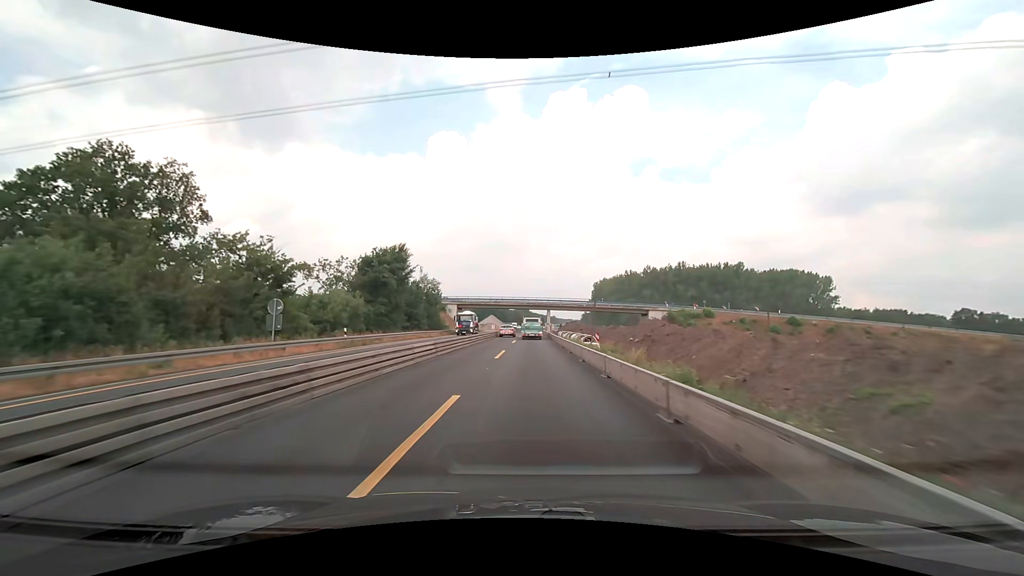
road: motorway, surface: asphalt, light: Day
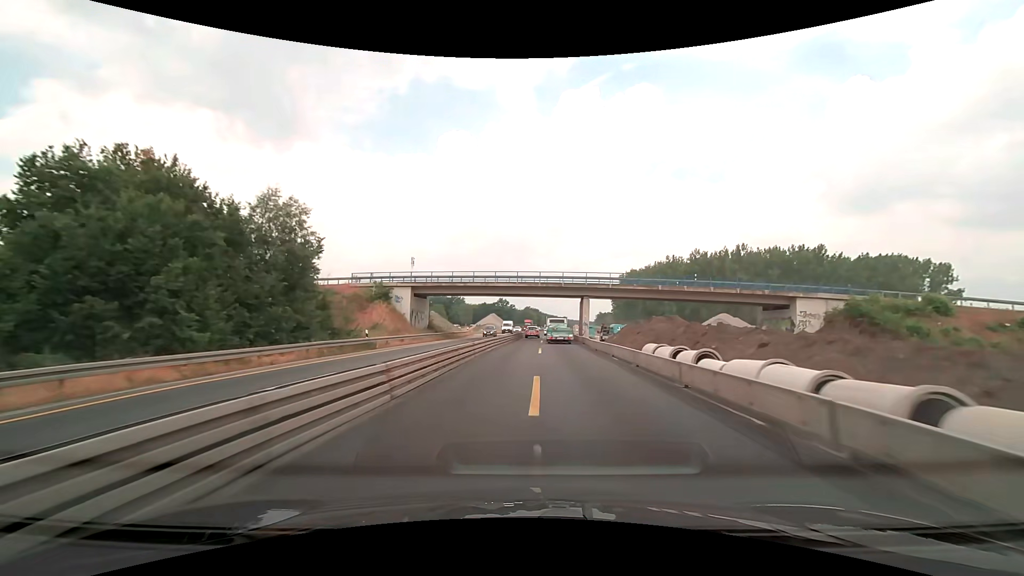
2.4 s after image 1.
(-0.5, +49.7) m; -1°
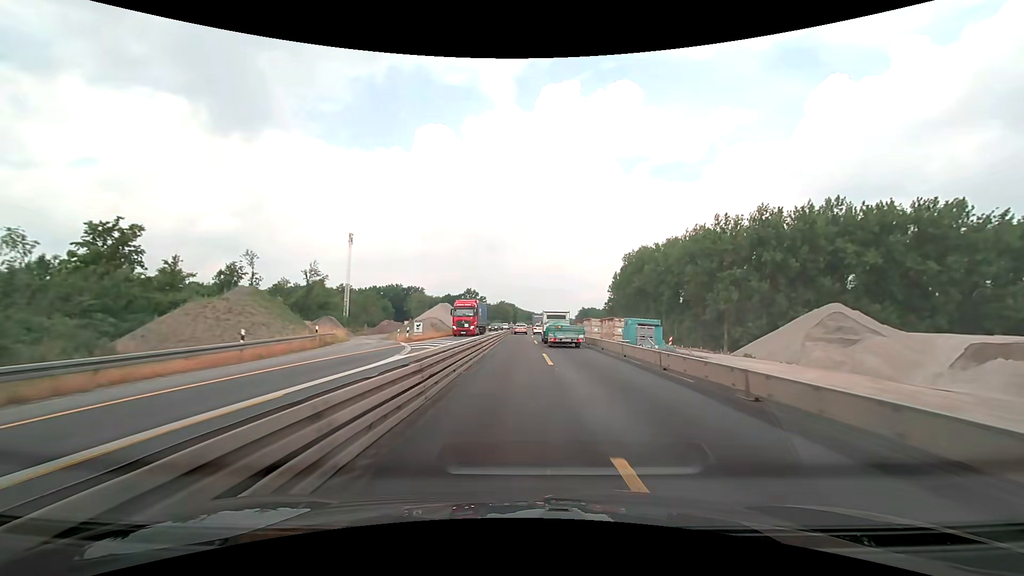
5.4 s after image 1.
(+1.4, +62.3) m; +1°
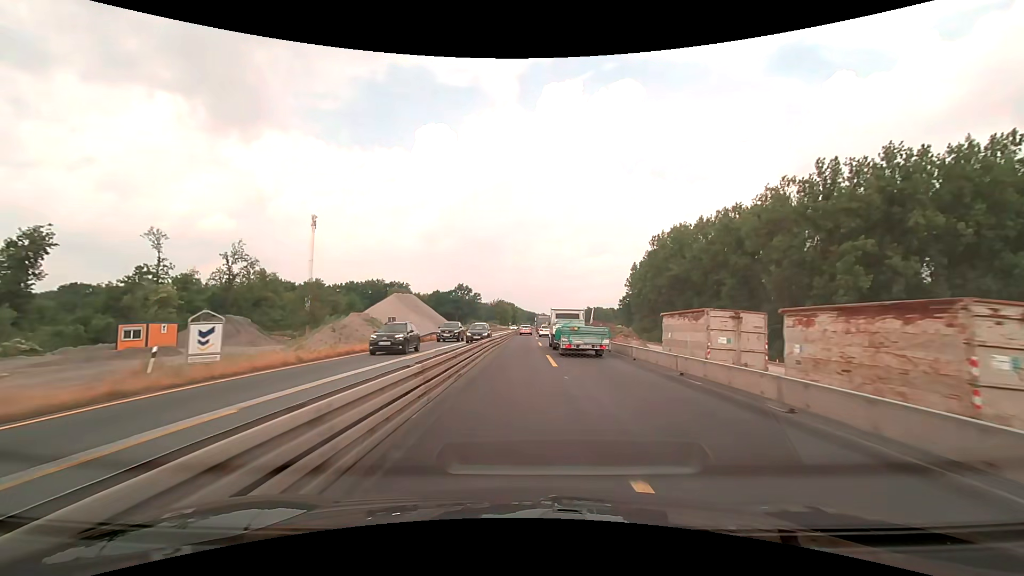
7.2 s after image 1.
(+0.9, +37.2) m; +1°
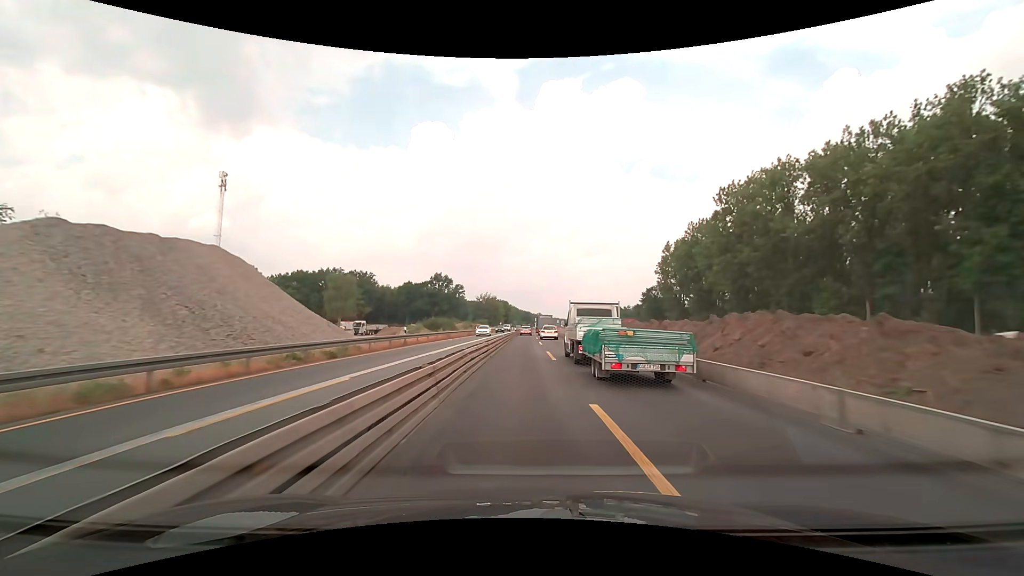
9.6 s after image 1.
(+0.2, +49.6) m; +1°
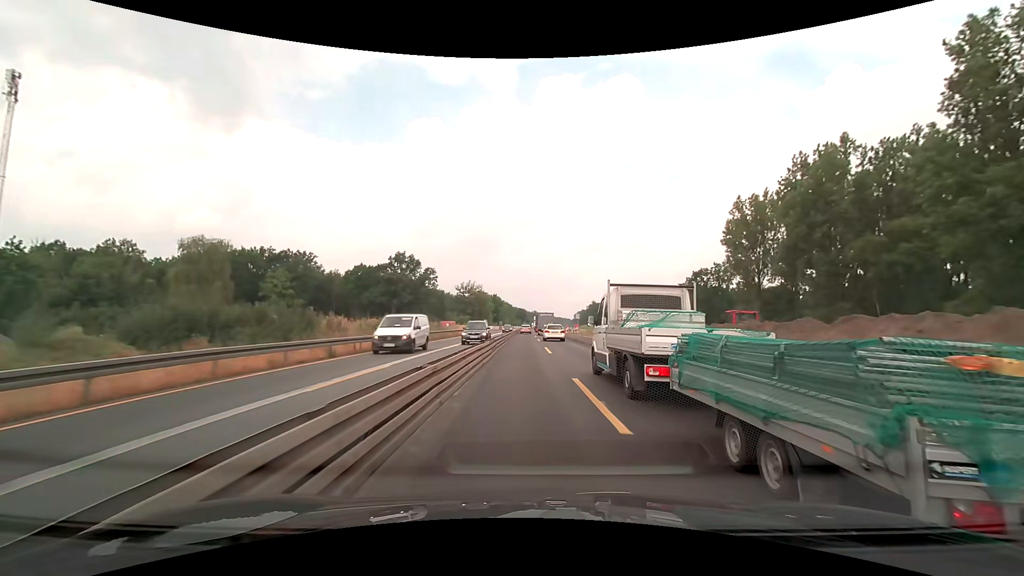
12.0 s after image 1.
(+0.3, +49.9) m; +1°
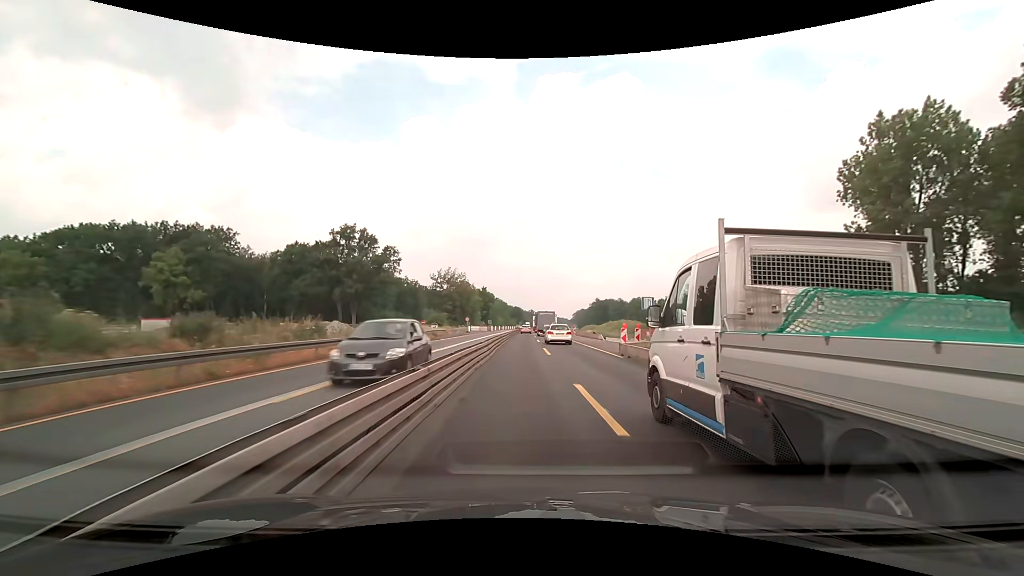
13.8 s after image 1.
(+0.2, +37.5) m; +1°
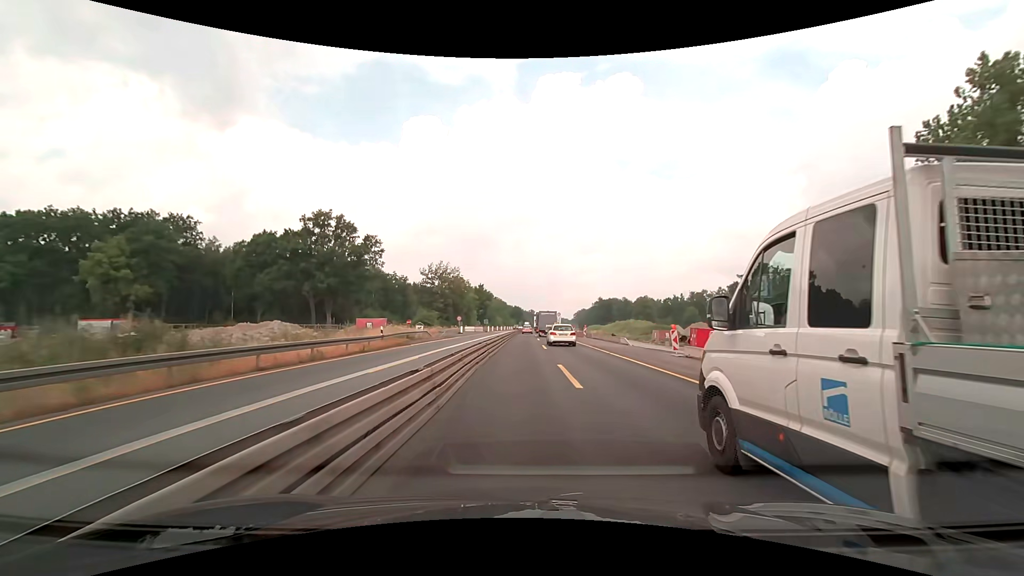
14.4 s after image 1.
(0.0, +12.5) m; 0°
(0, +10) (0, +20) (0, +30) (0, +40) (0, +50) (0, +60) (0, +70) (+1, +80) (+1, +90) (+1, +100) m
